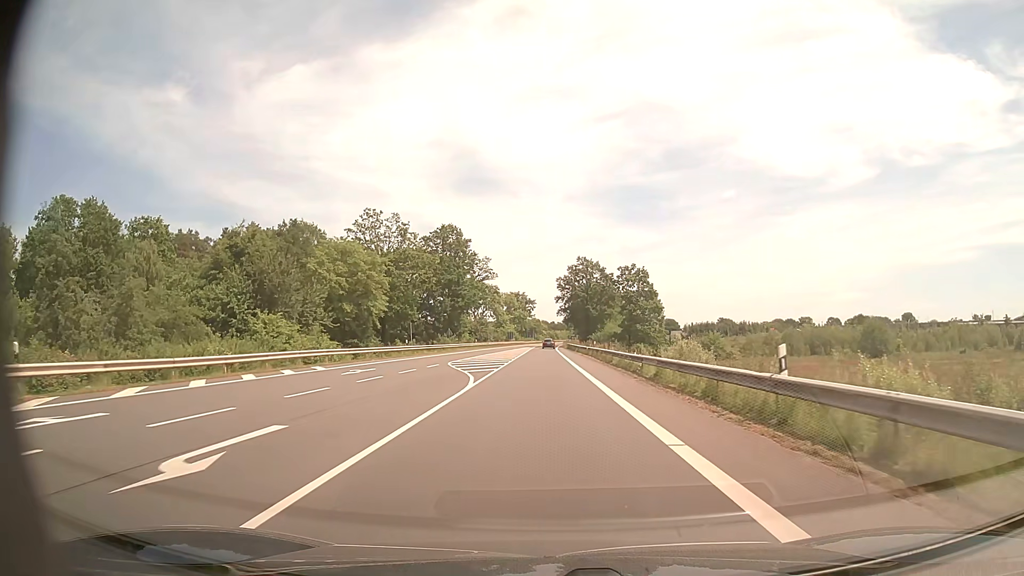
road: secondary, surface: asphalt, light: Day
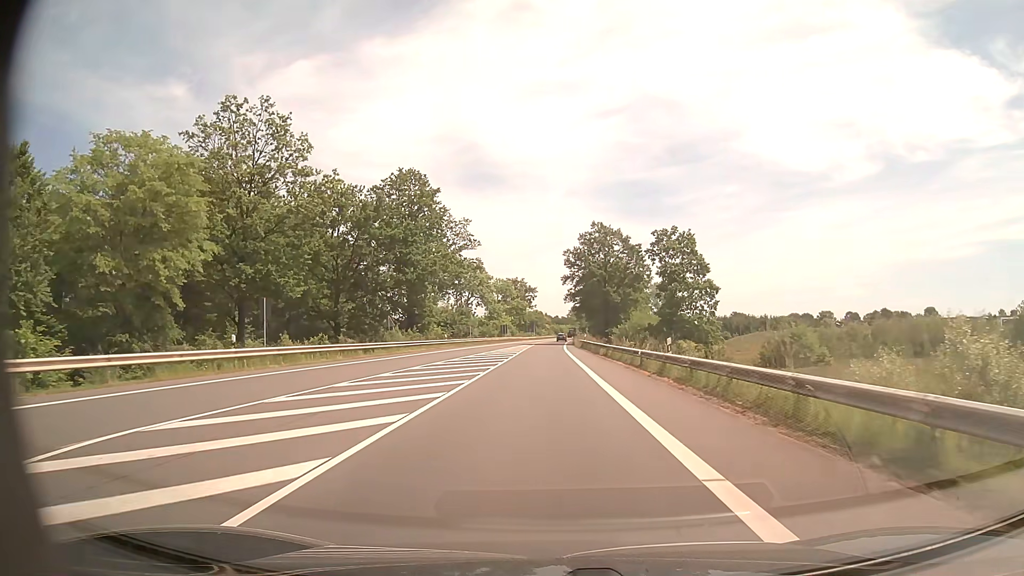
(0.0, +33.0) m; 0°
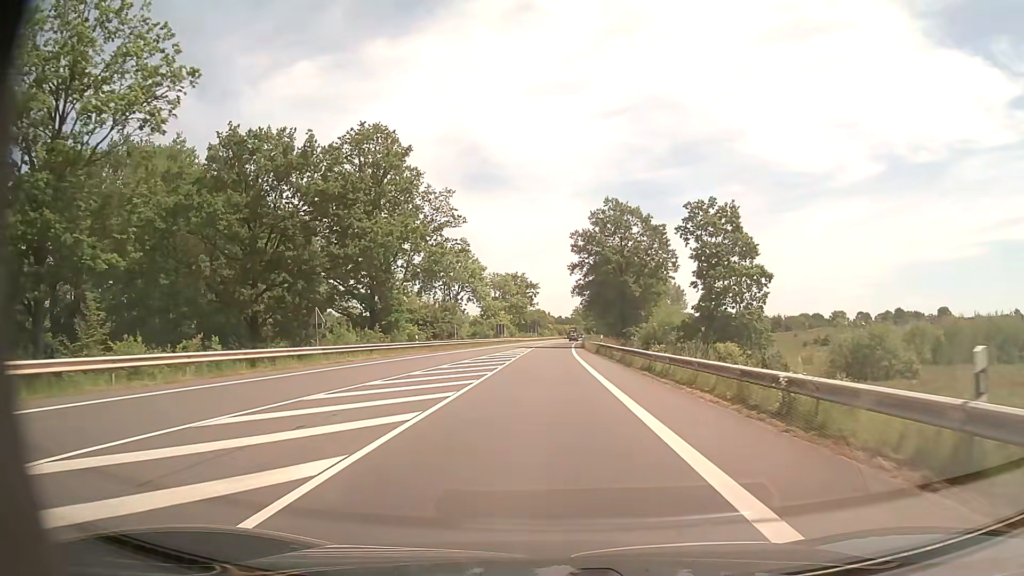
(0.0, +16.6) m; 0°
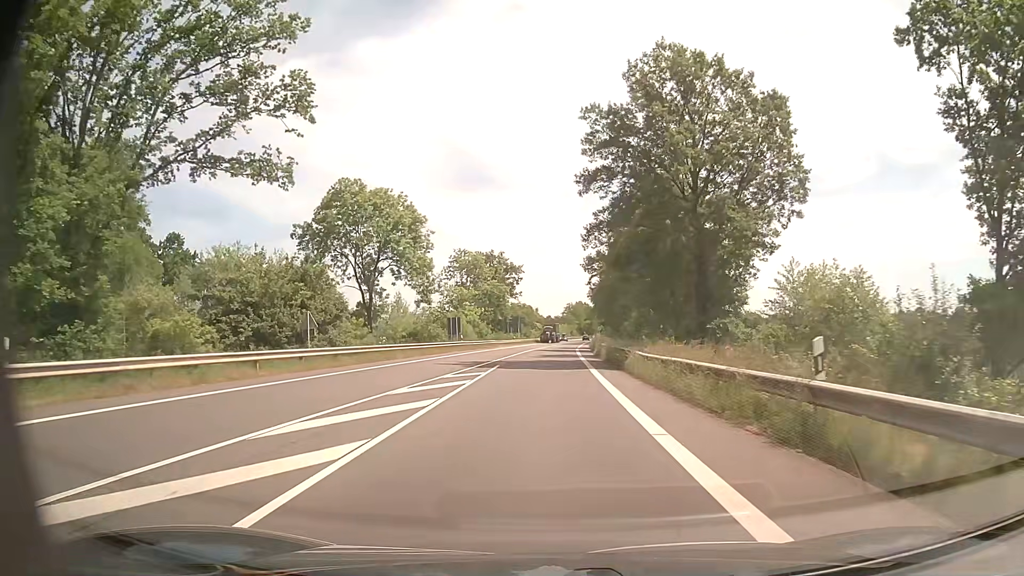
(+0.2, +41.3) m; +1°
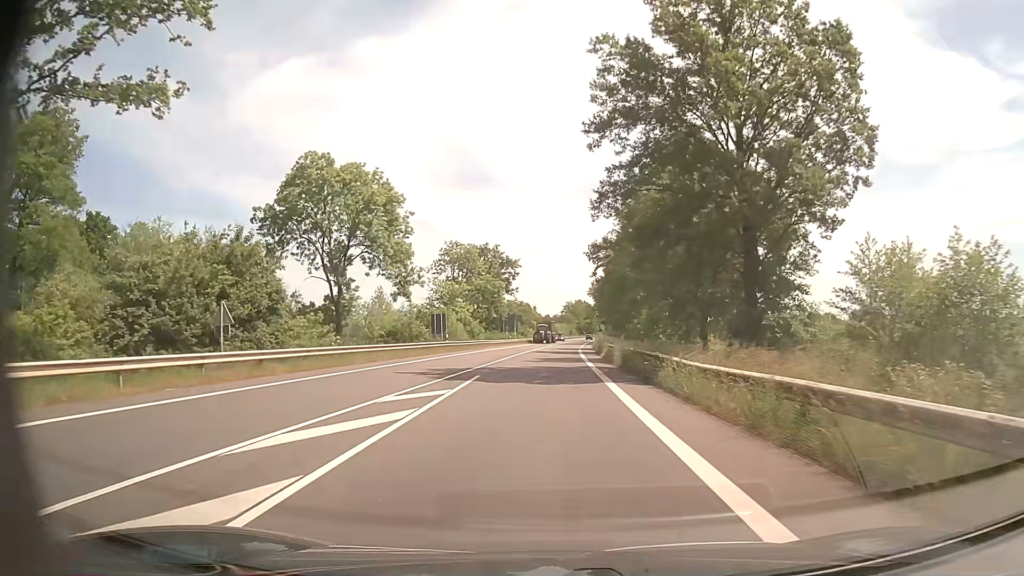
(0.0, +8.2) m; 0°
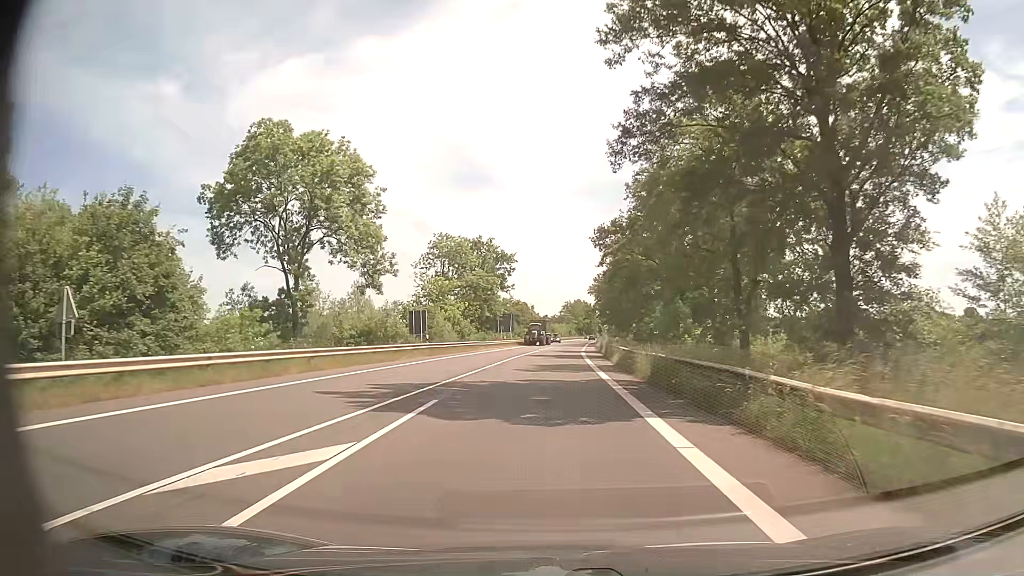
(0.0, +8.2) m; 0°
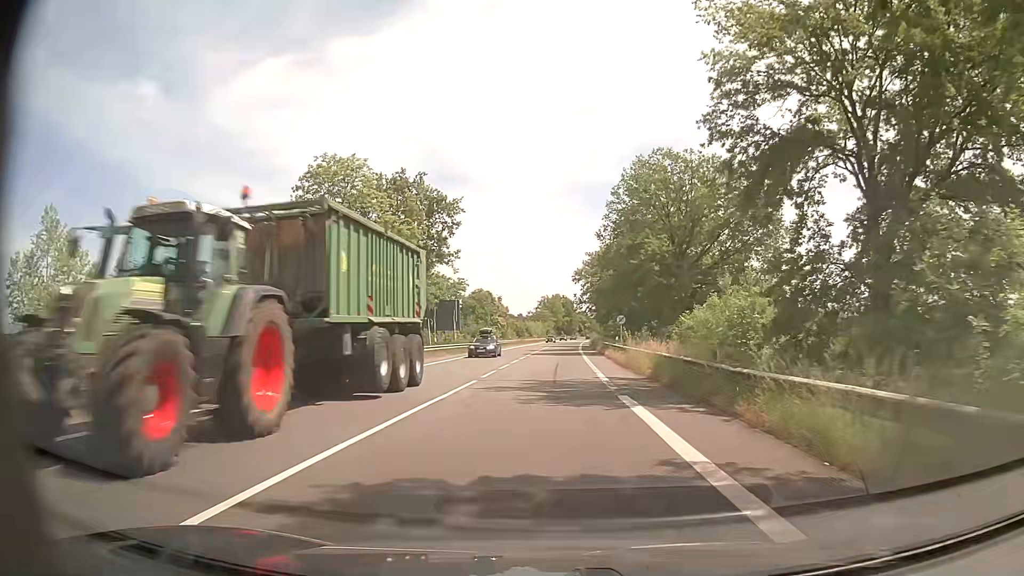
(+0.7, +40.7) m; +2°
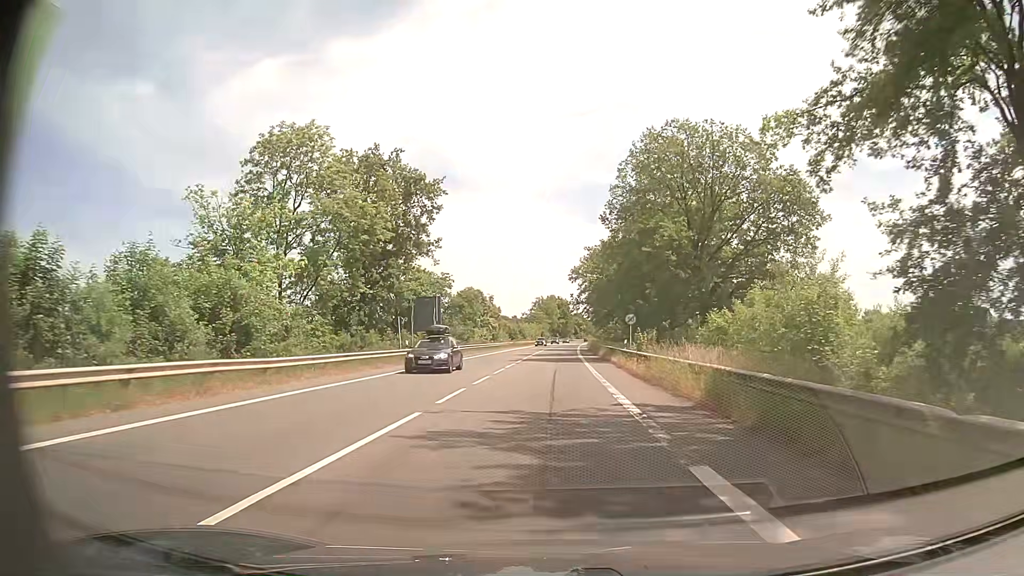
(+0.1, +8.3) m; 0°
(0, +10) (0, +20) (+1, +30) (+1, +40) (+1, +50) (+2, +60) (+2, +70) (+3, +80) (+3, +90) (+4, +100) m
